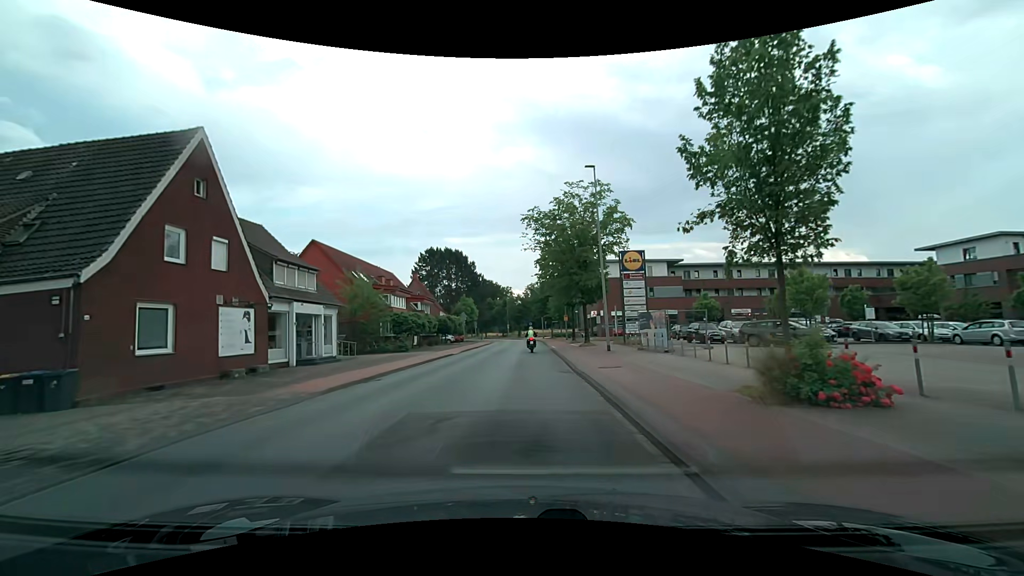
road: tertiary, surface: asphalt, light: Day
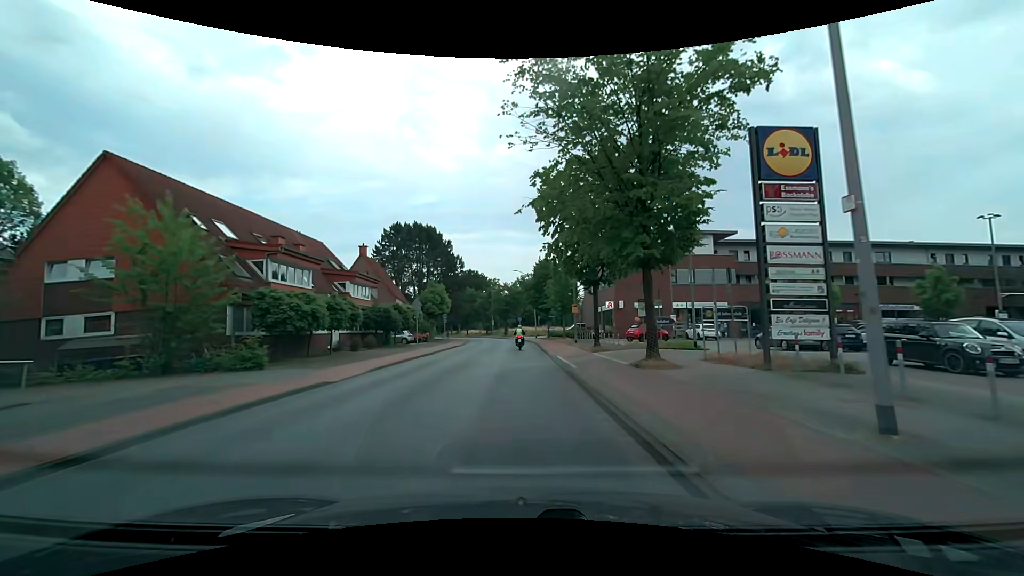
(0.0, +21.6) m; 0°
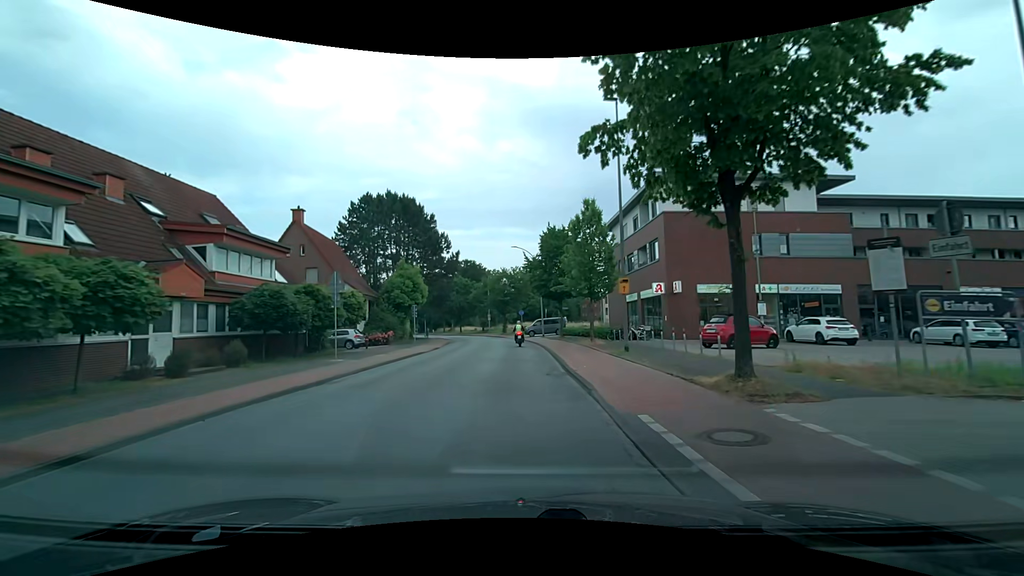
(0.0, +17.8) m; 0°
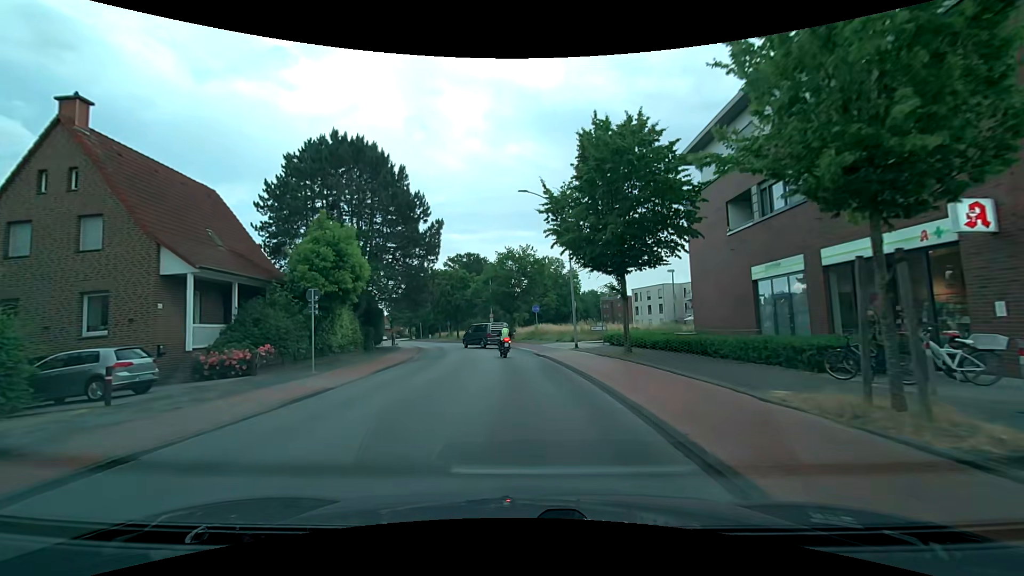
(-0.4, +22.4) m; -1°
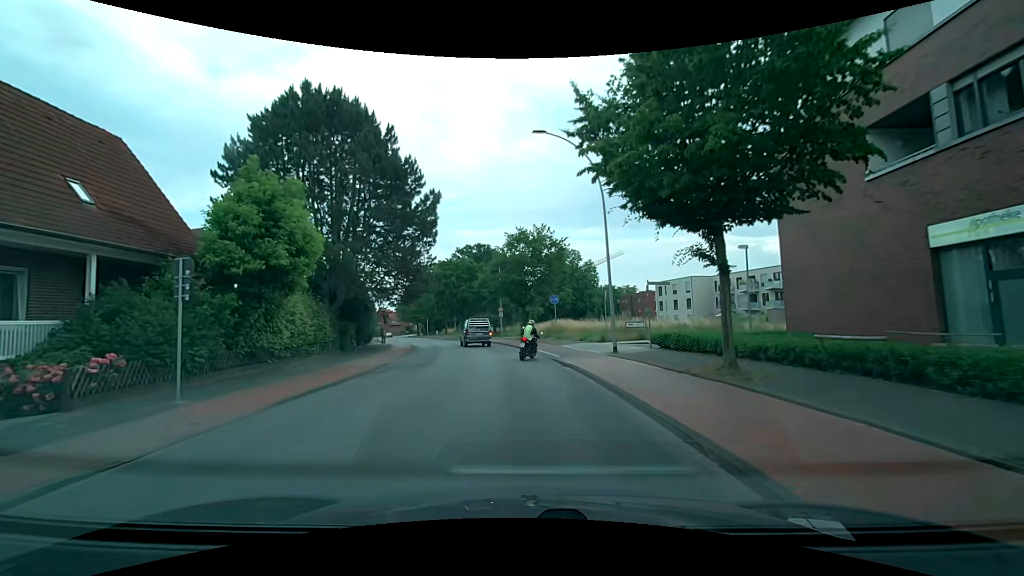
(-0.2, +8.6) m; -1°
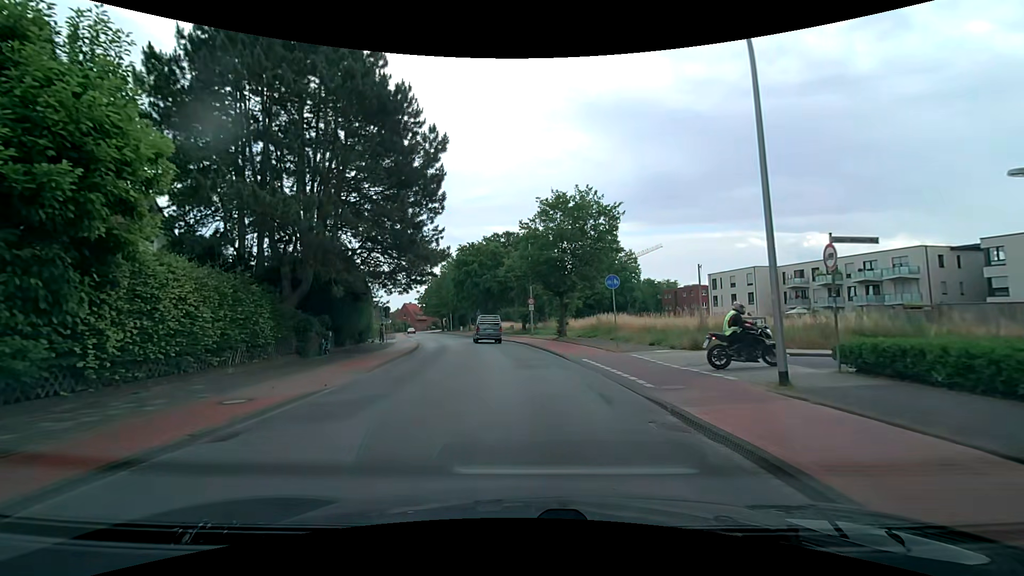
(-0.5, +10.9) m; -3°
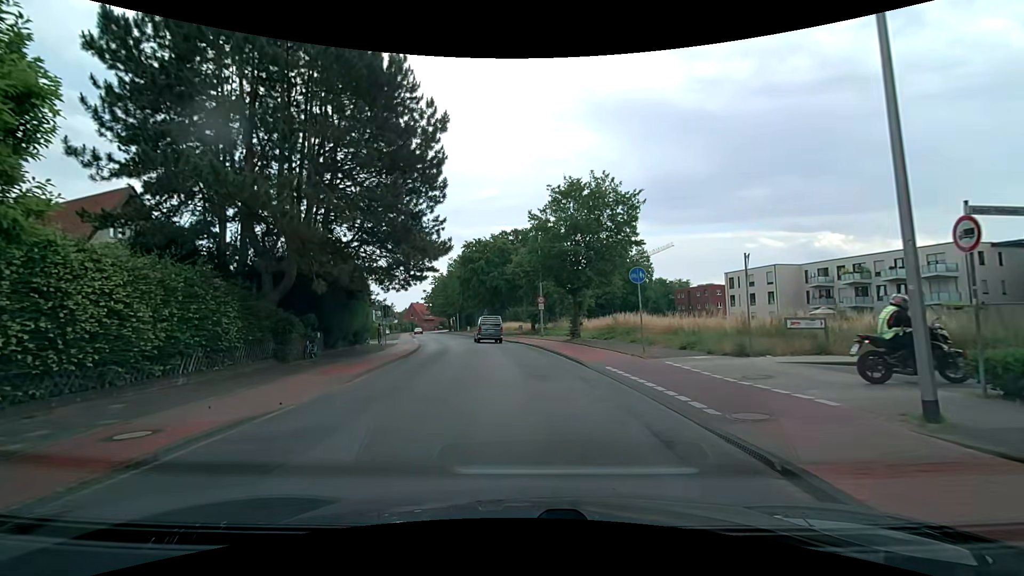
(-0.1, +3.0) m; -2°
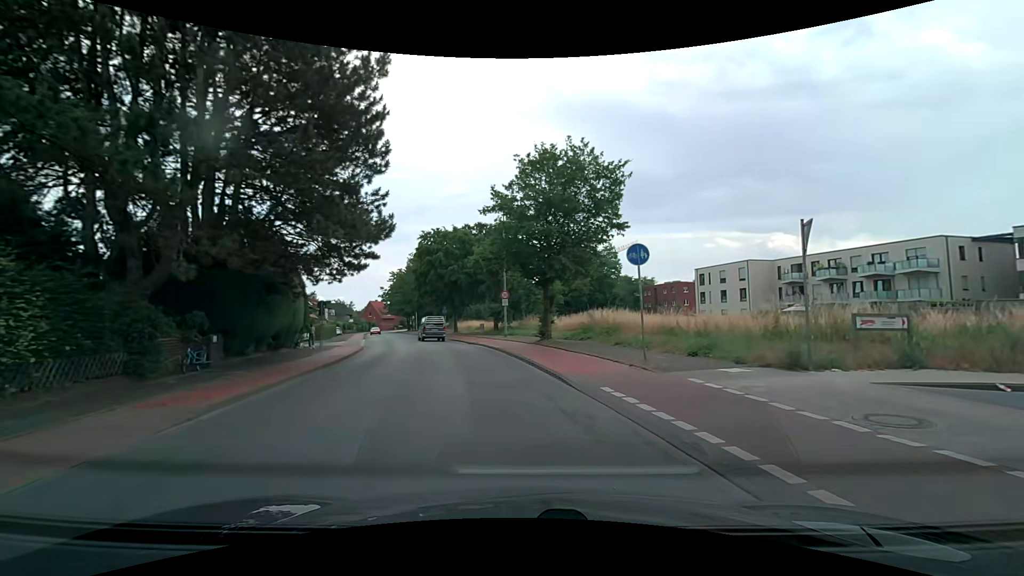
(0.0, +5.2) m; +4°
